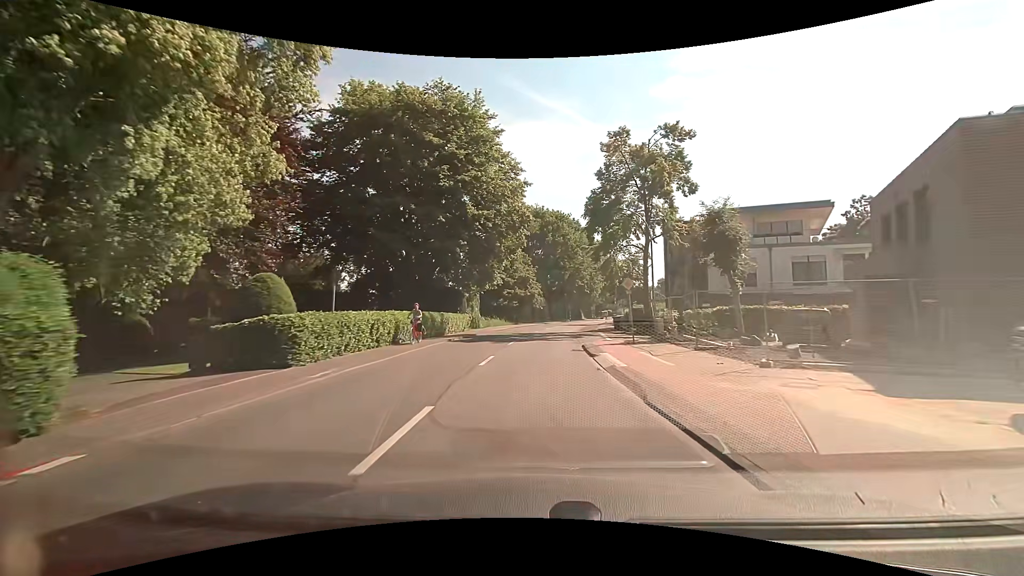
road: tertiary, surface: asphalt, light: Day
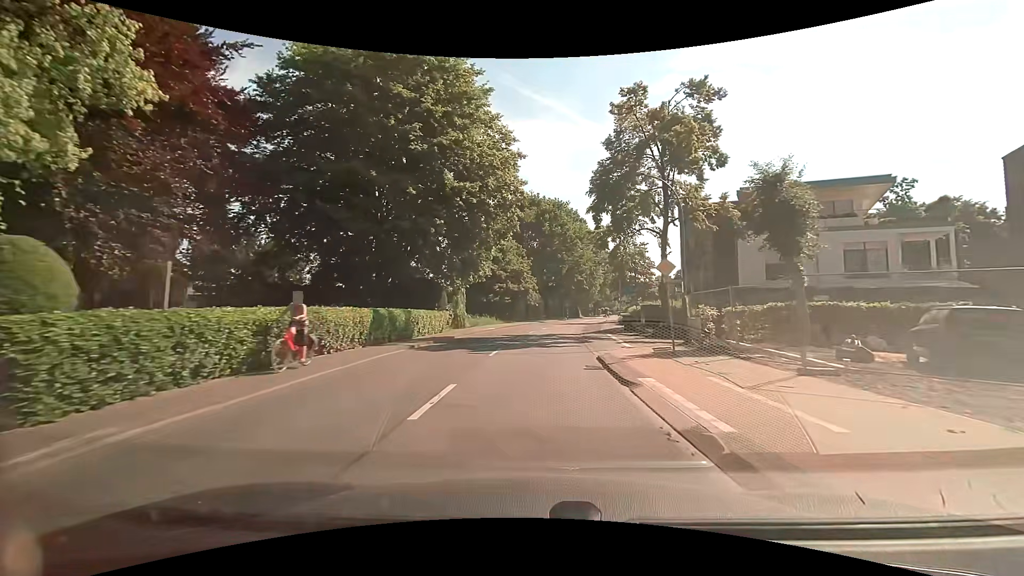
(0.0, +7.0) m; 0°
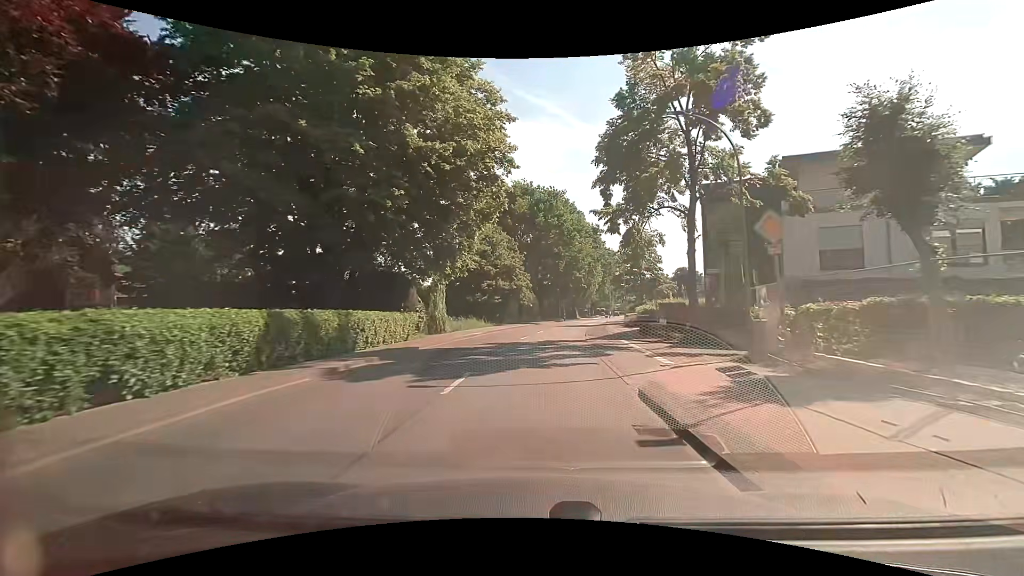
(+0.1, +7.0) m; 0°
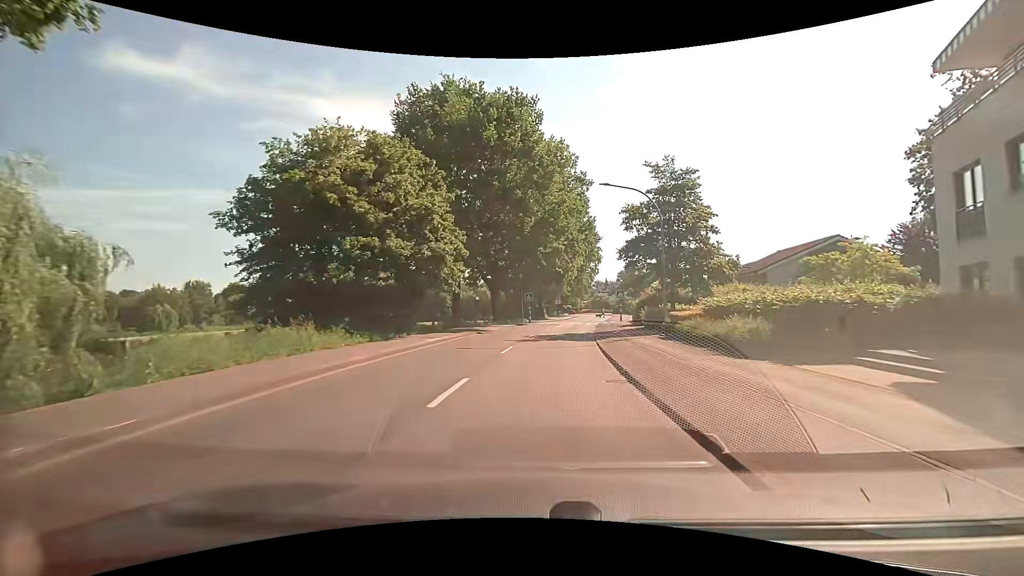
(+1.1, +28.0) m; +5°
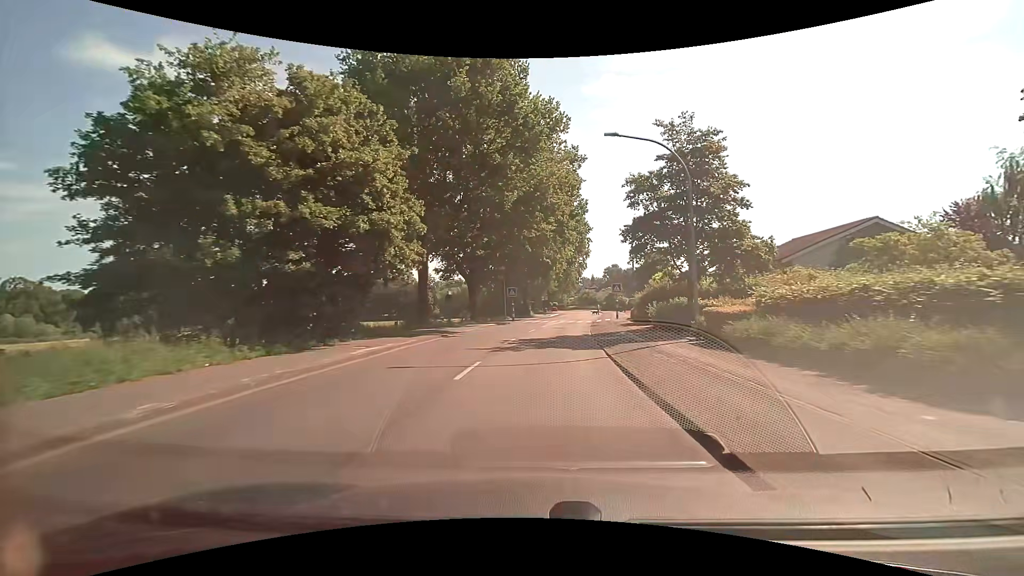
(+0.1, +6.8) m; +2°
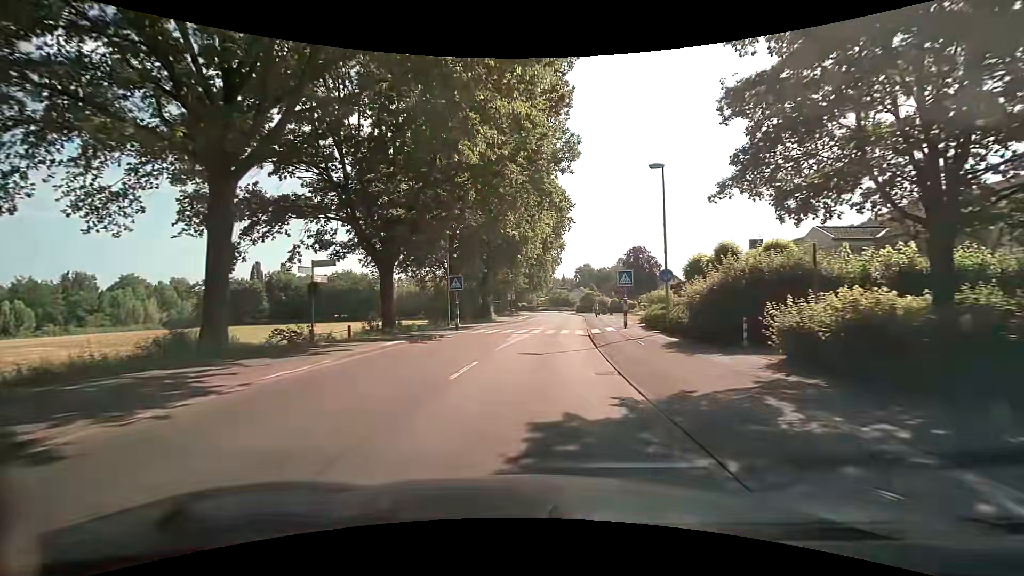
(+0.5, +17.7) m; +3°
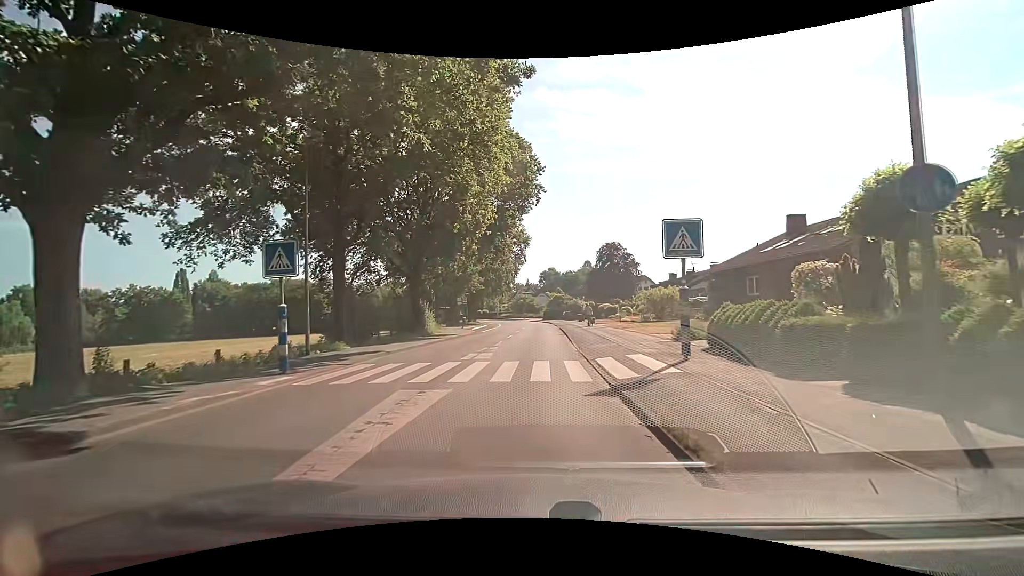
(+0.7, +16.2) m; +5°
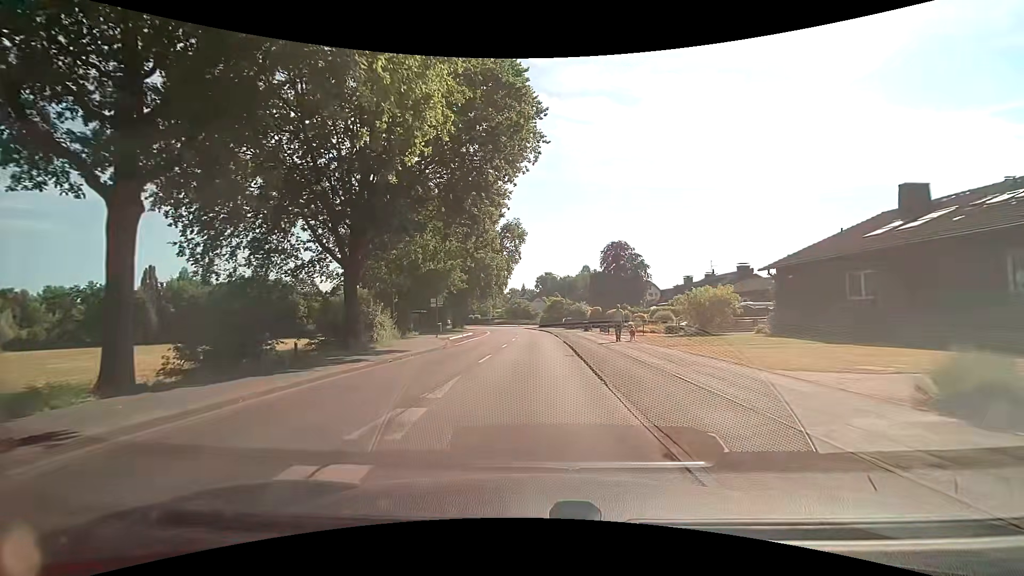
(0.0, +12.5) m; -1°
(0, +10) (0, +20) (+1, +30) (+1, +40) (+1, +50) (+1, +60) (0, +70) (0, +80) (-2, +90) (-3, +100) m
